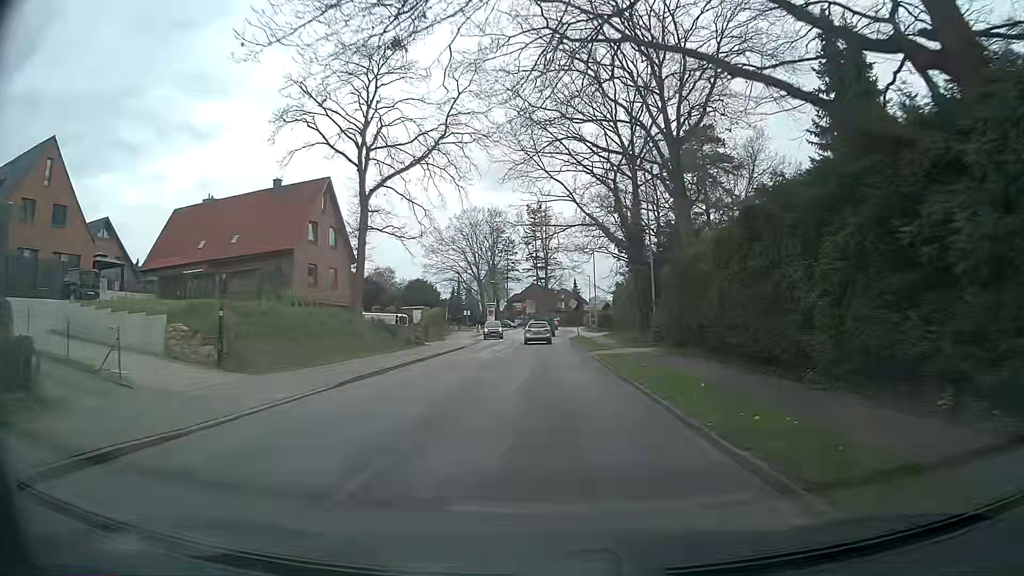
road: tertiary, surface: asphalt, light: Day
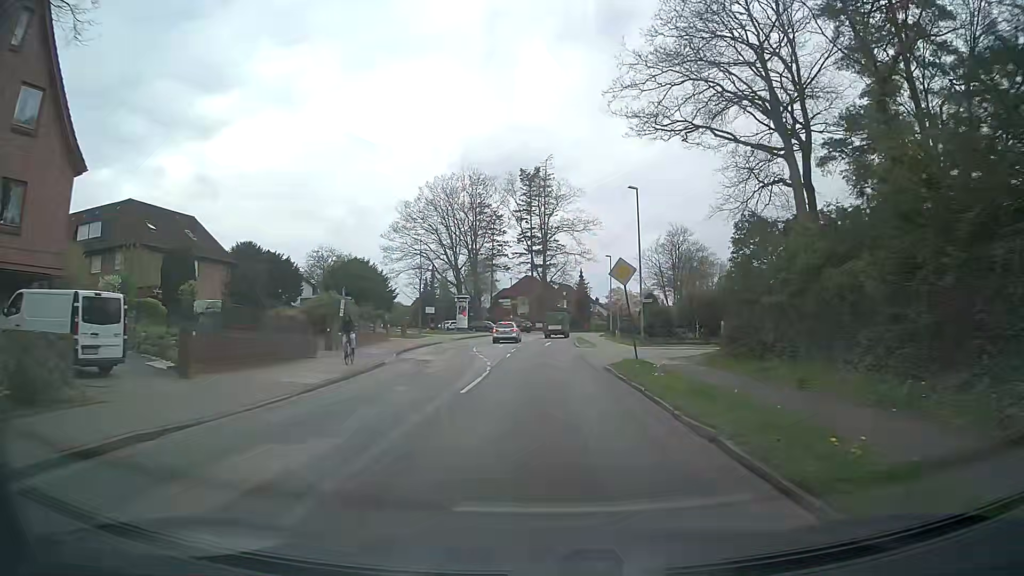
(+0.2, +34.9) m; +1°
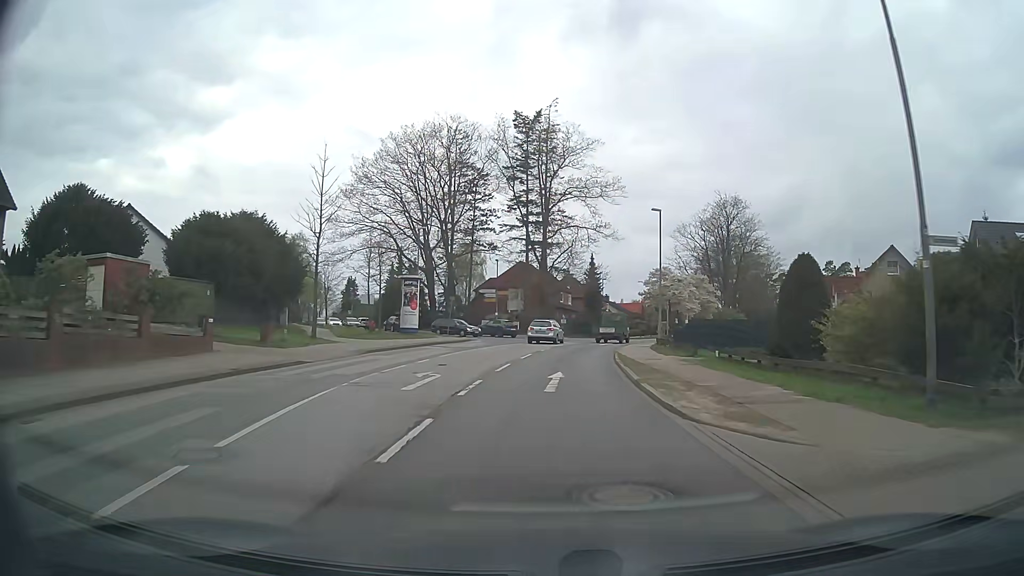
(-0.2, +28.5) m; 0°
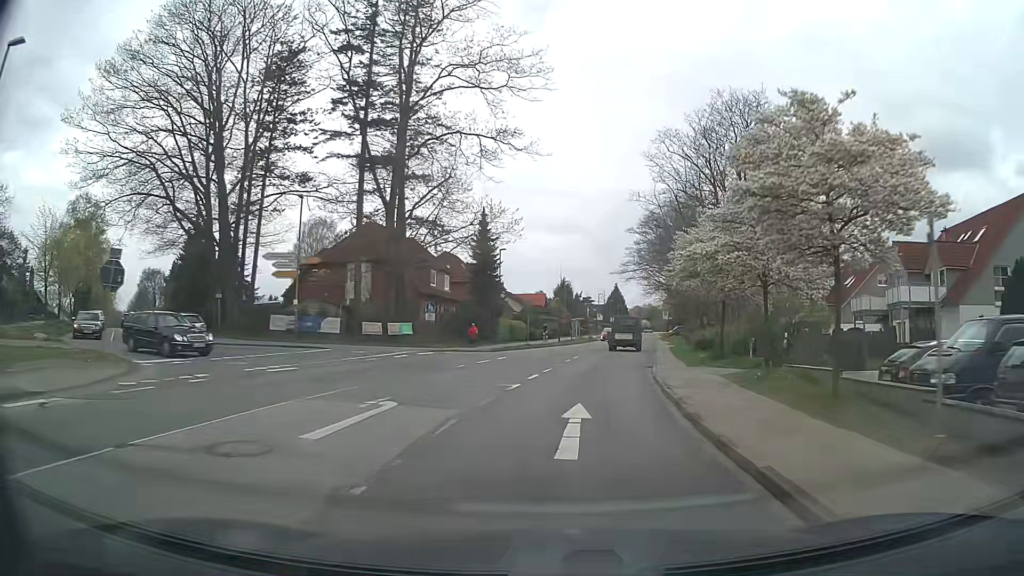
(+1.9, +35.3) m; +10°
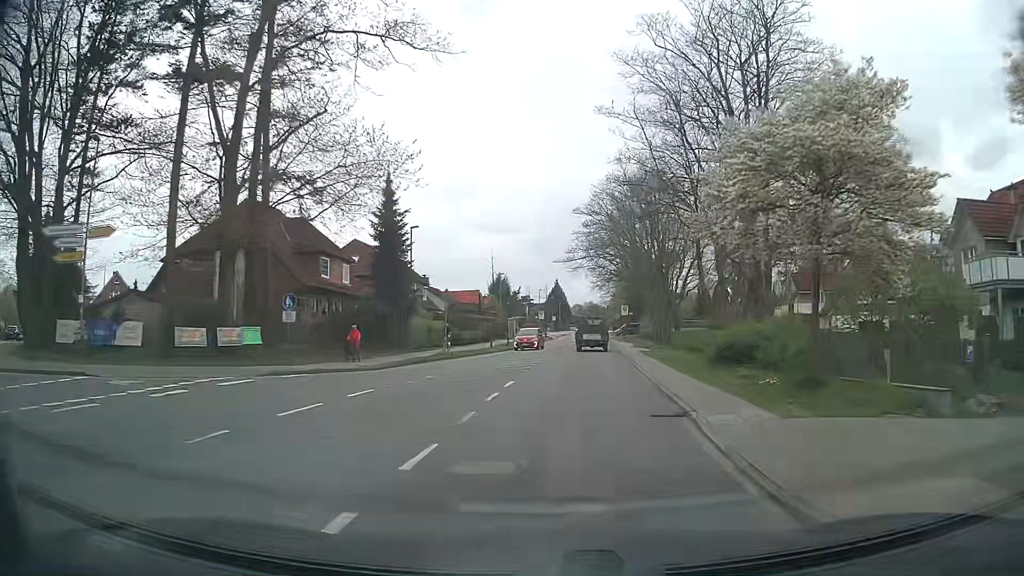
(+0.6, +13.9) m; +4°
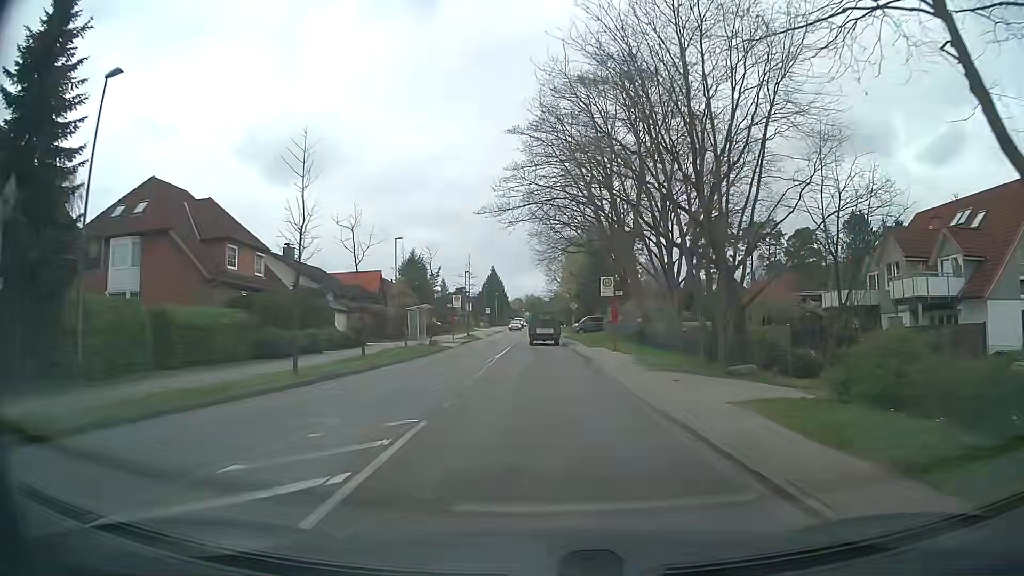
(+2.0, +28.1) m; +5°
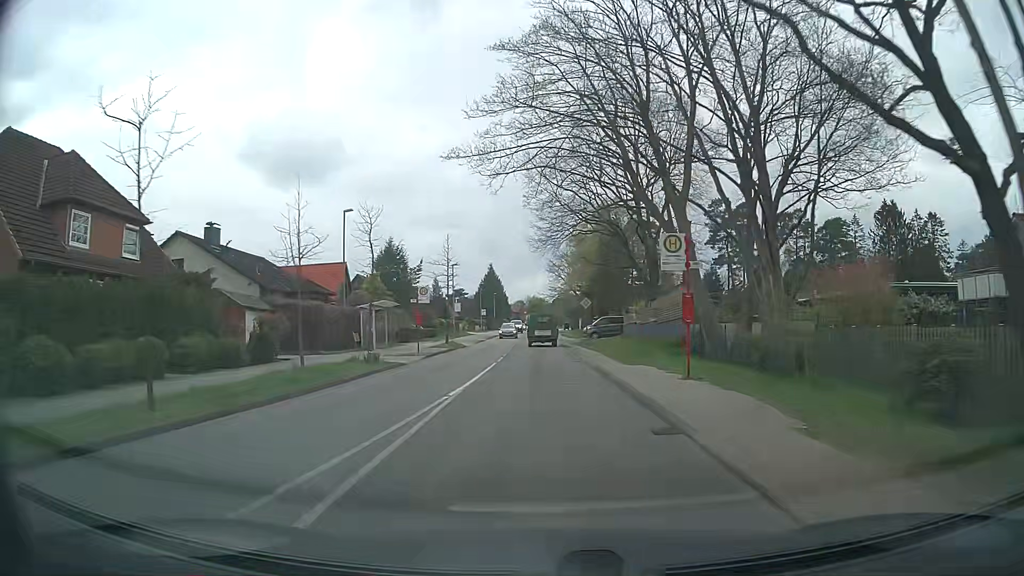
(+0.1, +14.2) m; 0°
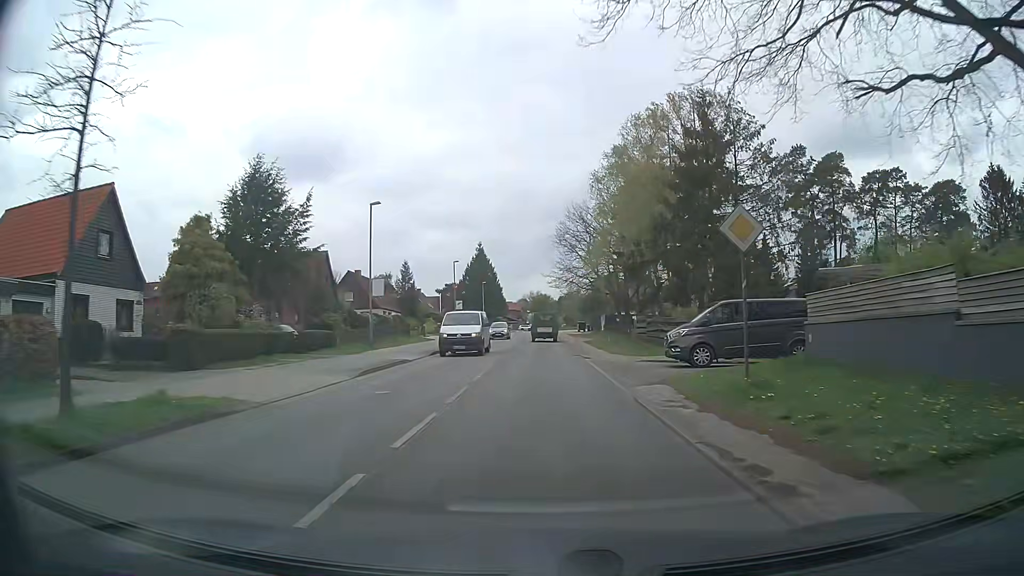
(0.0, +35.9) m; 0°
(0, +10) (0, +20) (0, +30) (0, +40) (0, +50) (0, +60) (0, +70) (0, +80) (0, +90) (0, +100) m
